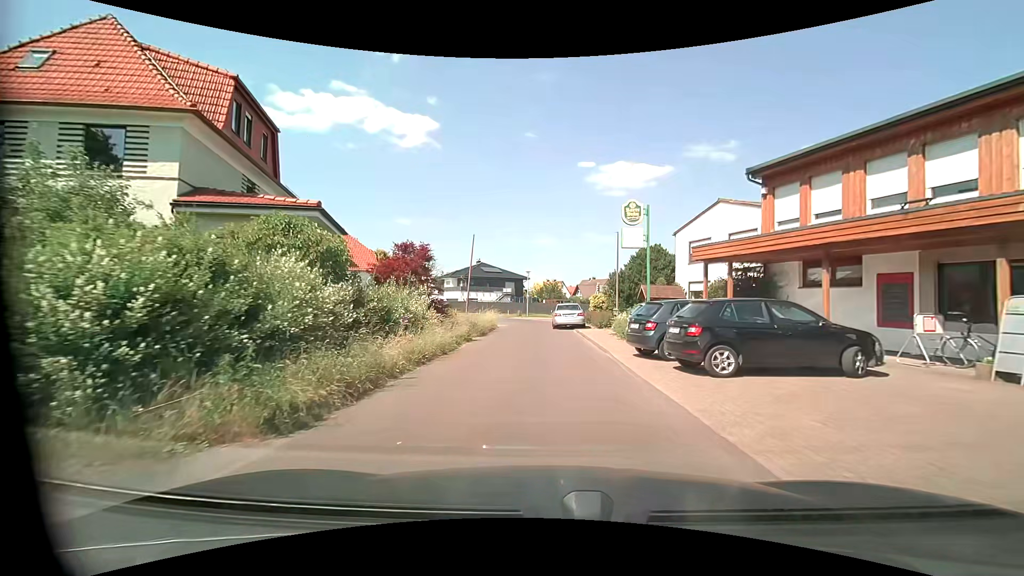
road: residential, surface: asphalt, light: Day
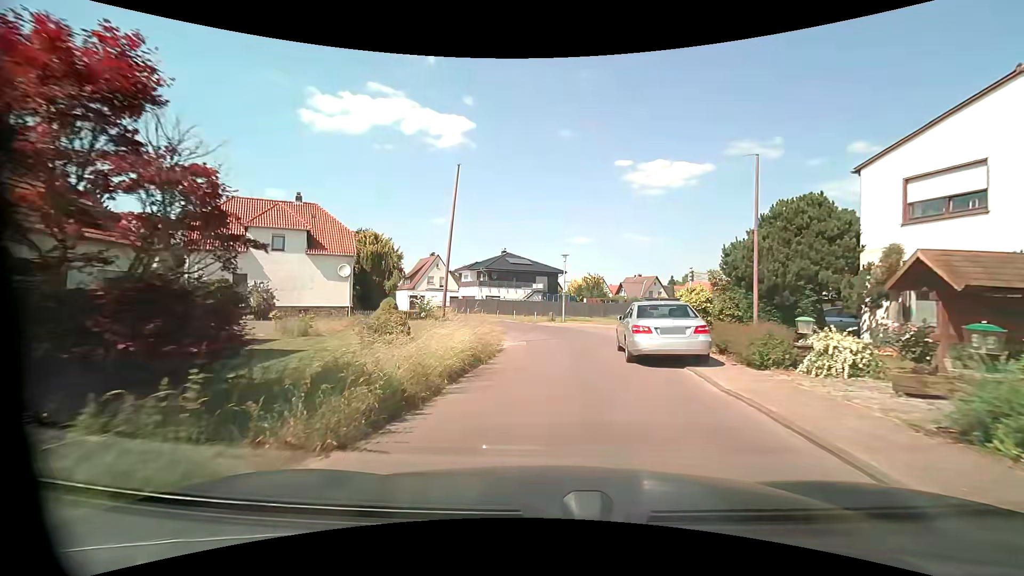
(-0.7, +16.6) m; -4°
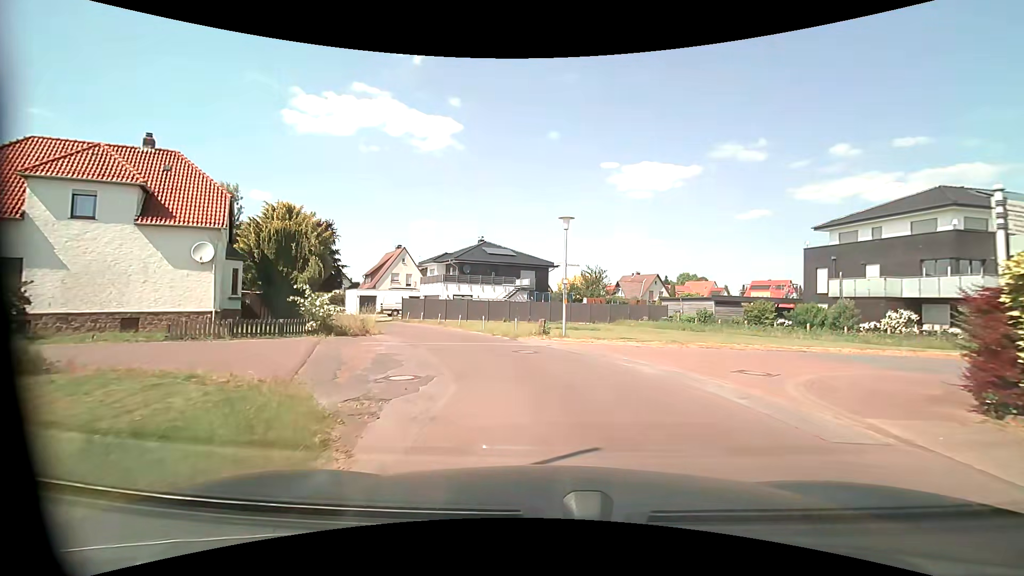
(-0.2, +15.2) m; +2°
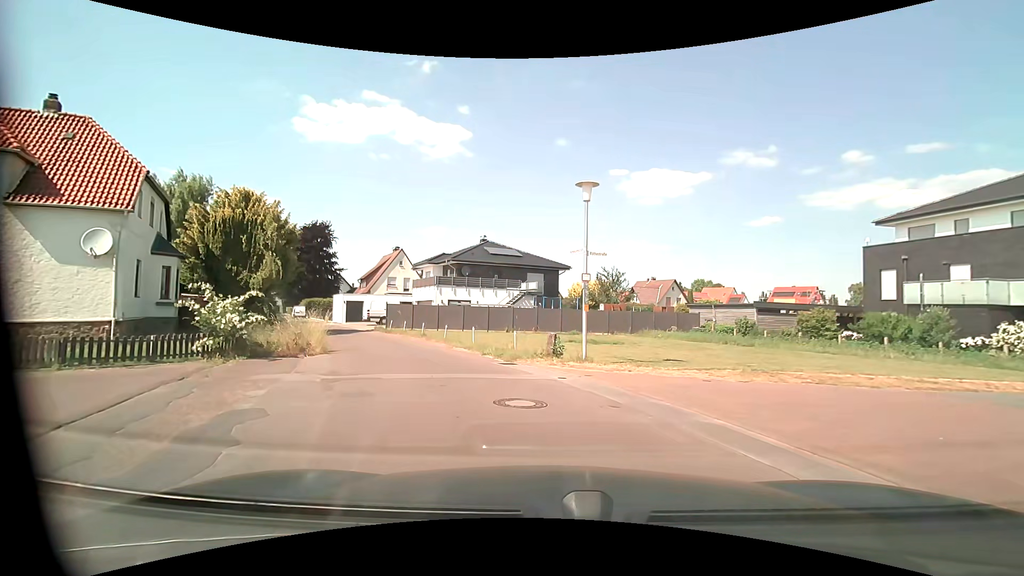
(-0.1, +6.4) m; -1°
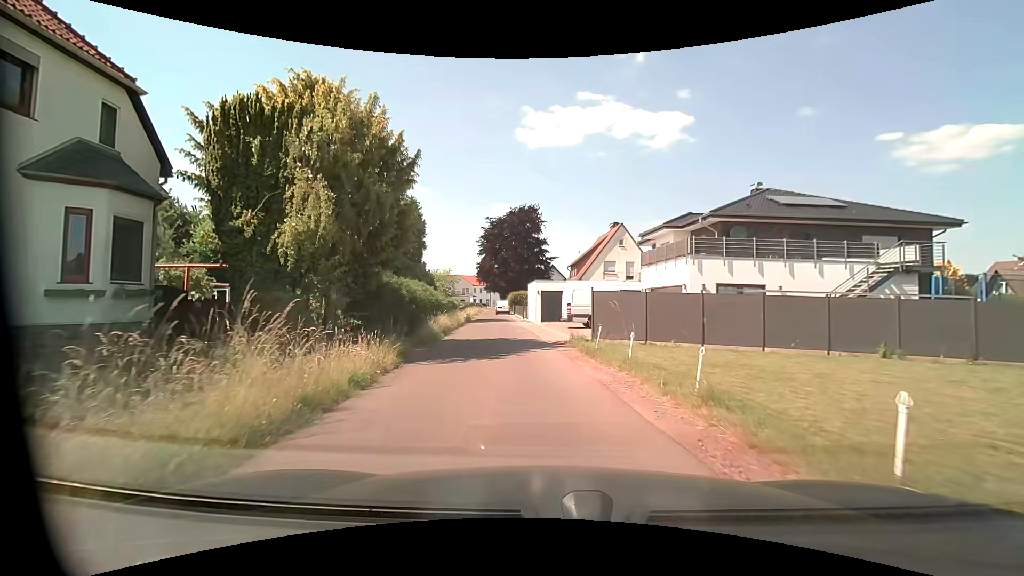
(-4.5, +18.3) m; -26°
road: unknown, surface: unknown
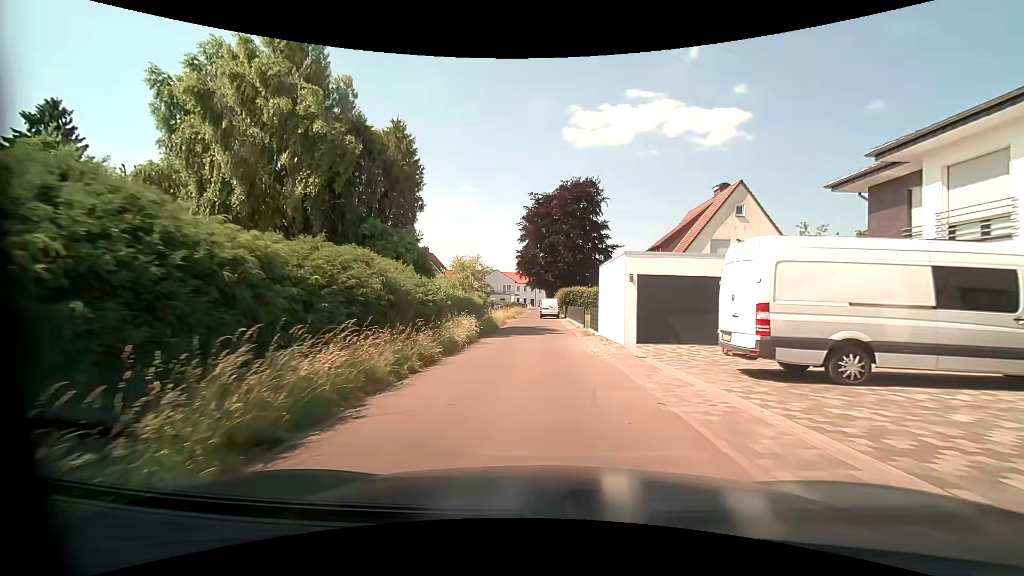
(-1.3, +18.5) m; -5°
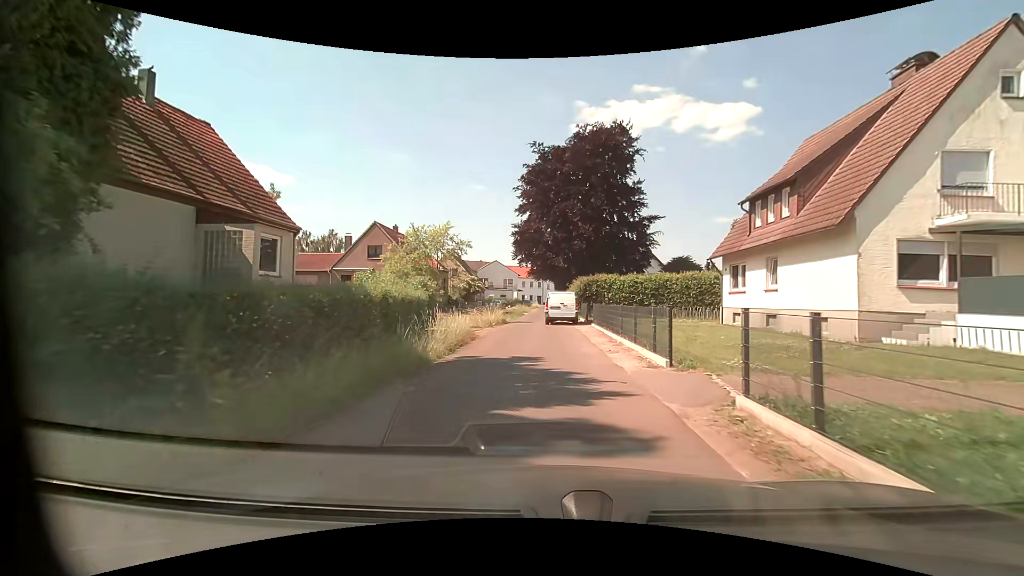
(+0.2, +19.1) m; 0°
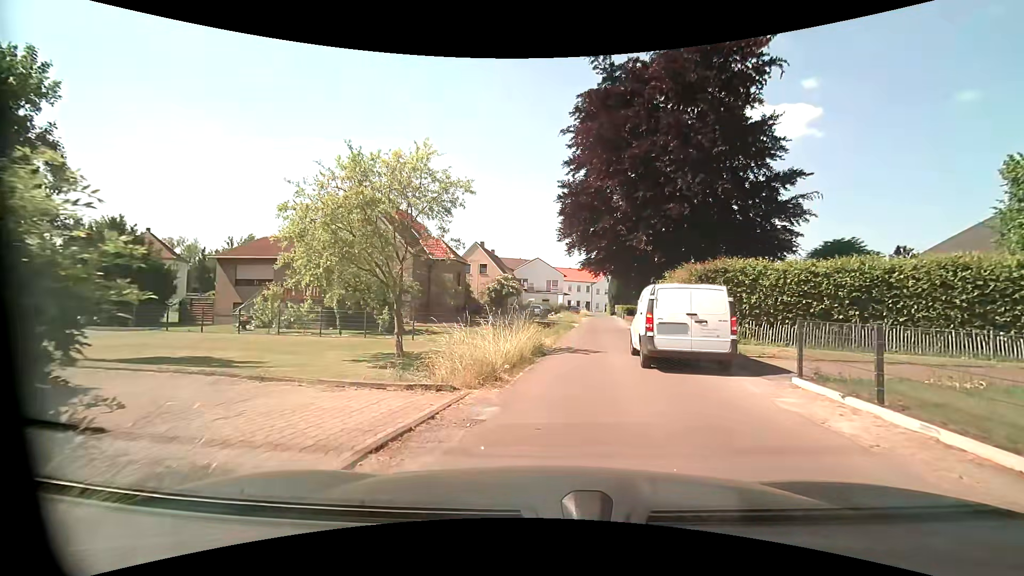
(-1.1, +16.7) m; -6°
(0, +10) (+1, +20) (+3, +30) (+5, +40) (+6, +50) (+7, +60) (+8, +70) (+9, +79) (+9, +89) (+10, +99) m
